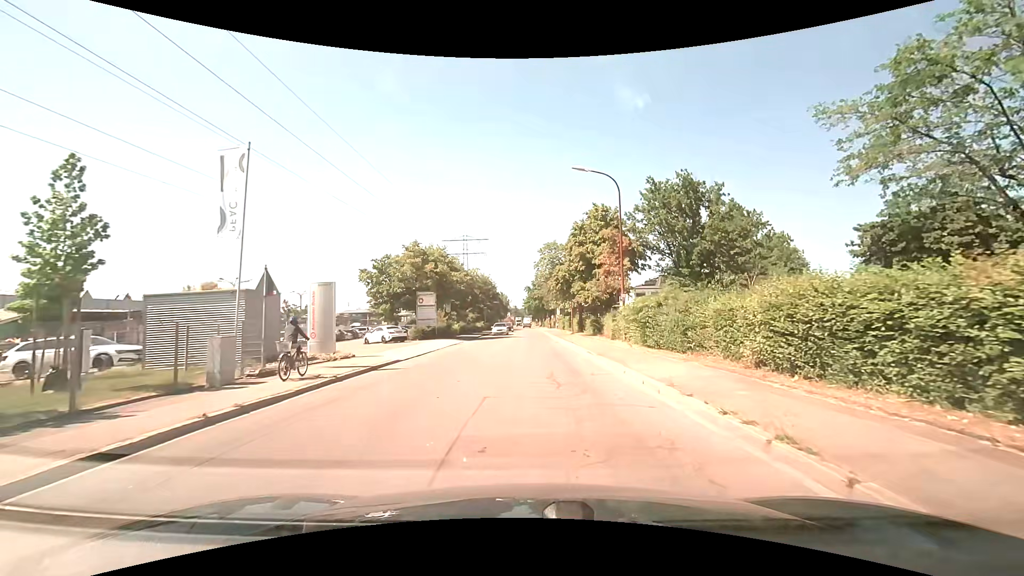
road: unclassified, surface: asphalt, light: Day
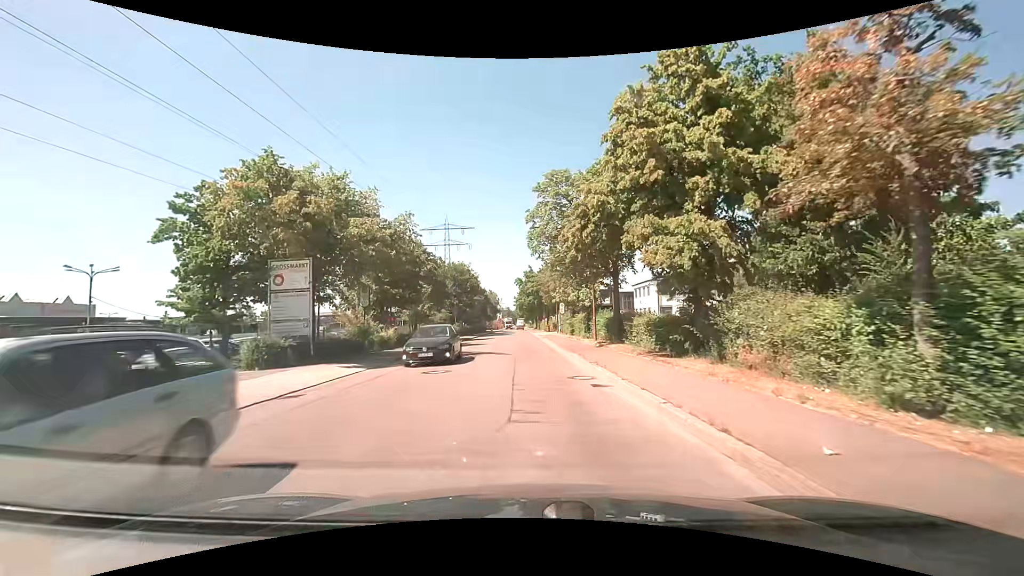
(-0.2, +23.8) m; -1°
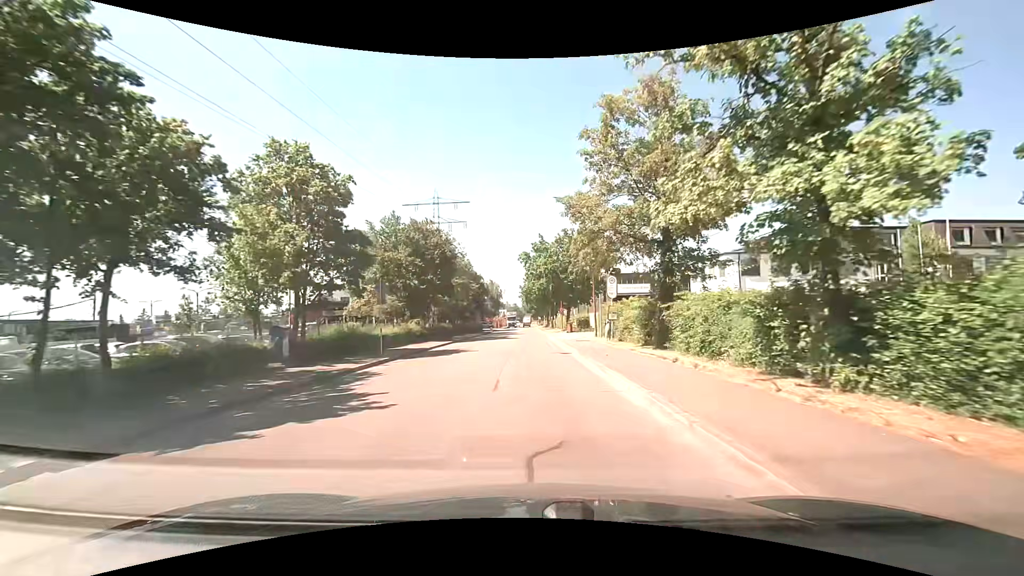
(-0.1, +27.7) m; -1°
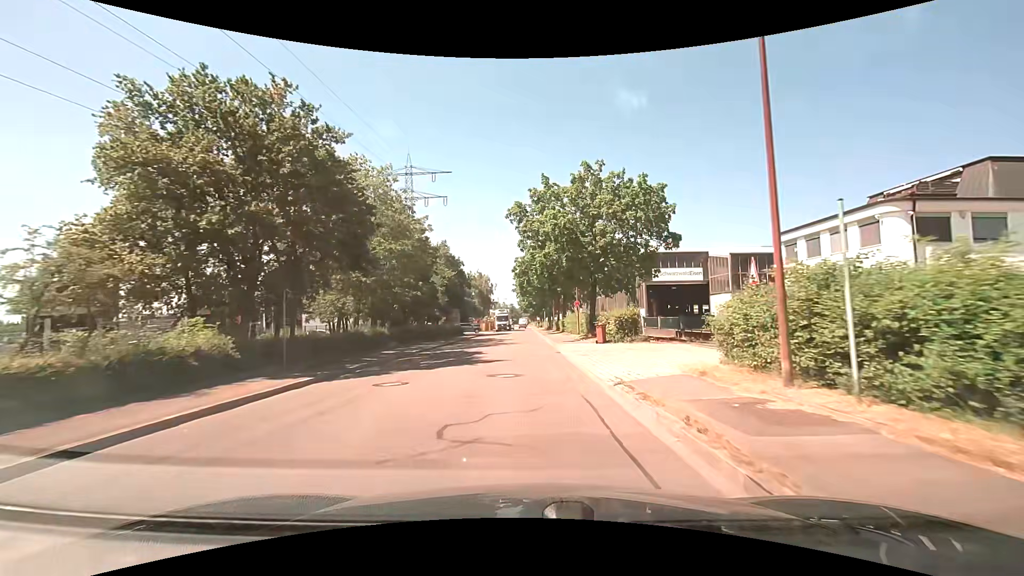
(+0.3, +23.7) m; +2°
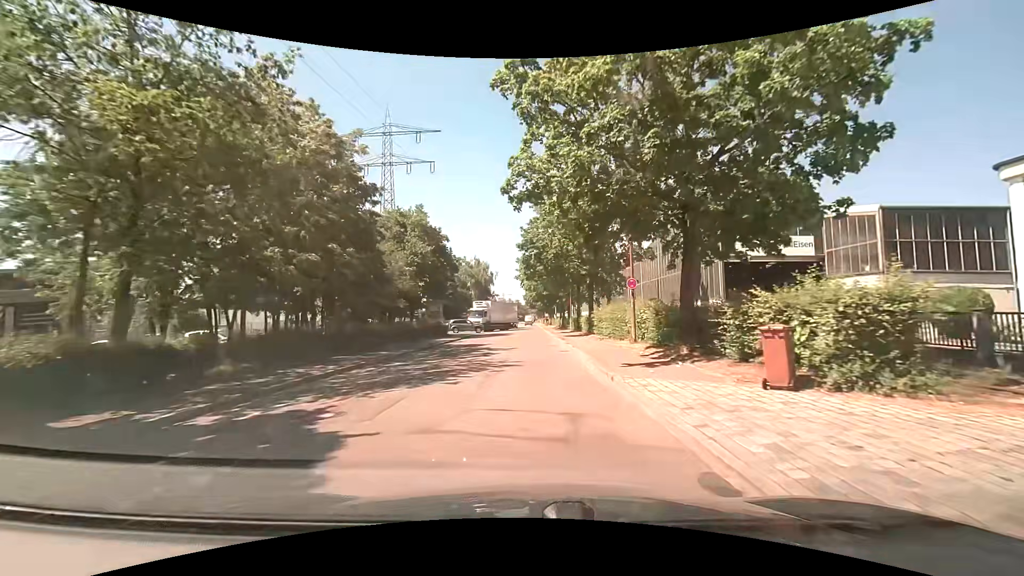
(-0.4, +18.5) m; -2°
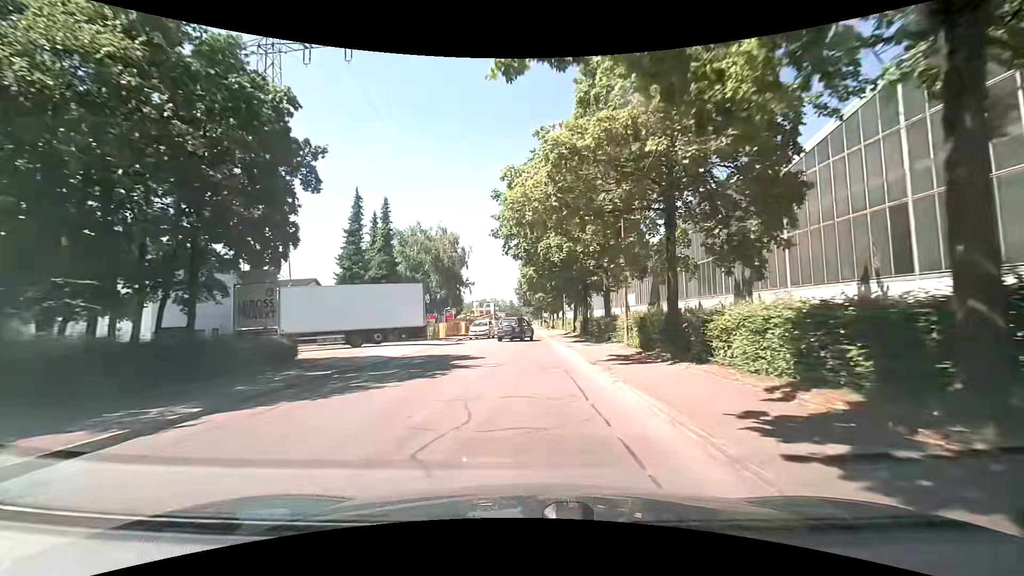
(+0.3, +32.0) m; +1°
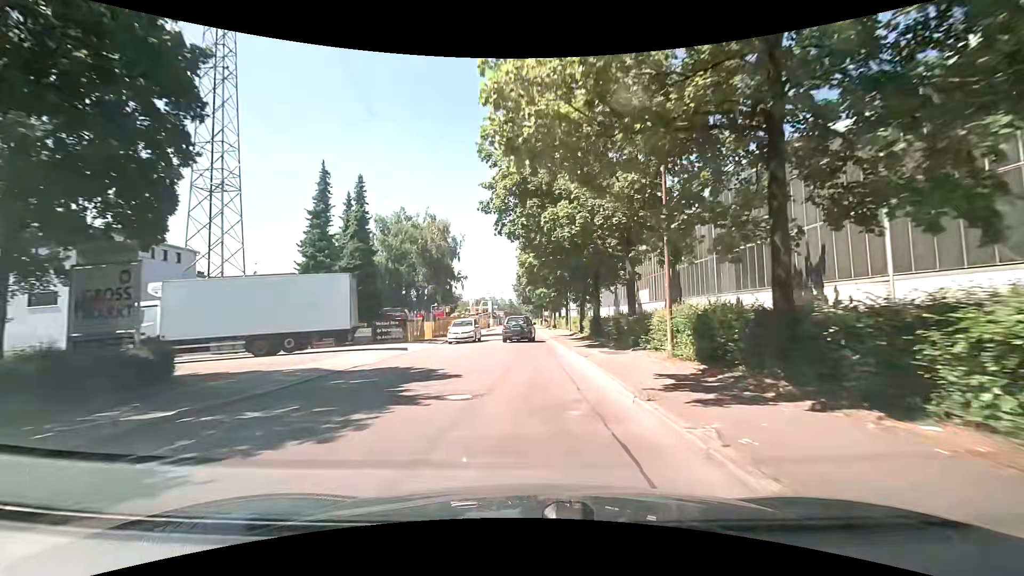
(0.0, +6.5) m; +1°
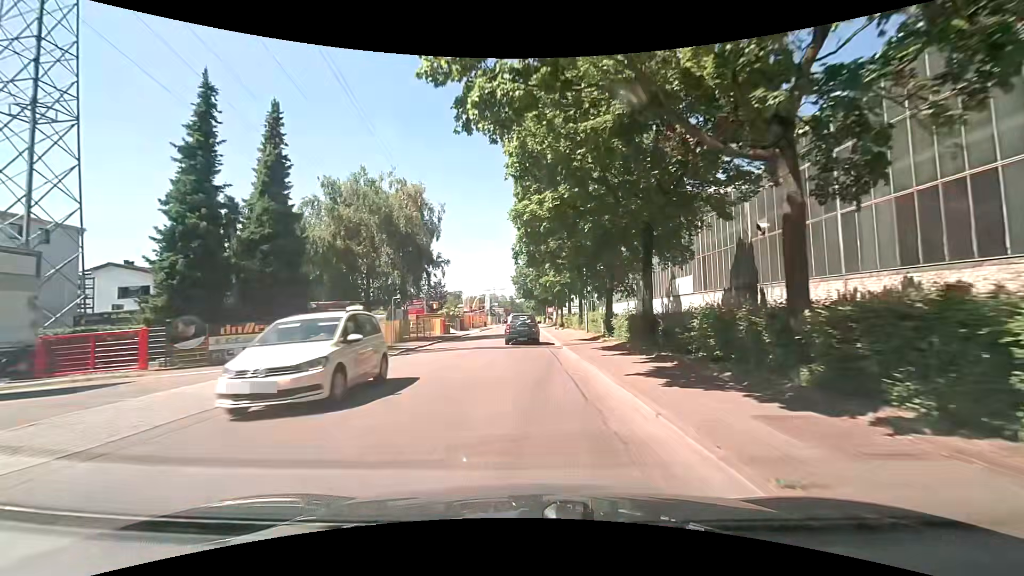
(-0.1, +12.5) m; -1°
(0, +10) (0, +20) (0, +30) (0, +40) (-1, +50) (-1, +60) (-1, +70) (-1, +80) (-1, +90) (-1, +100) m
